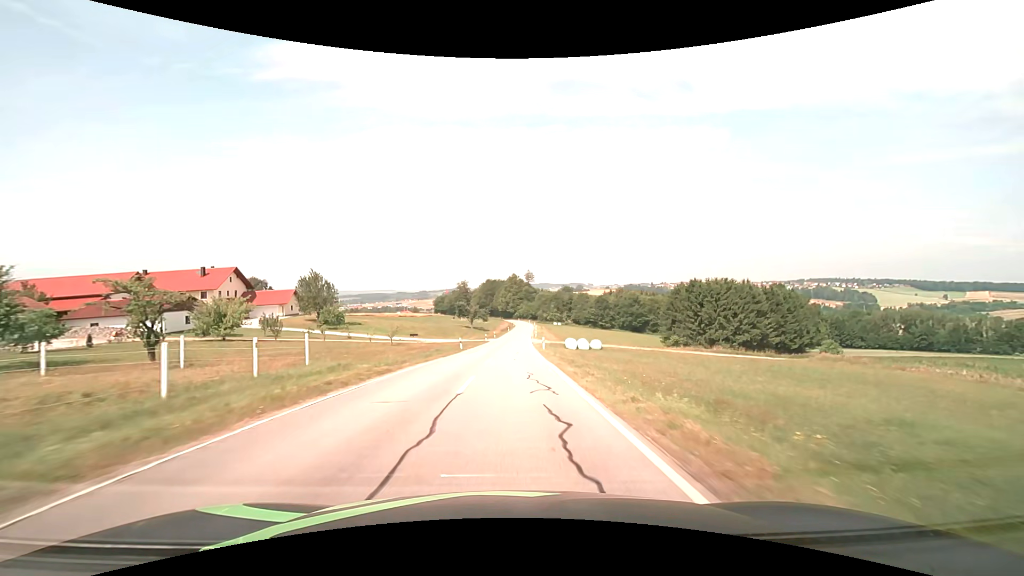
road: secondary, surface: asphalt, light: Day
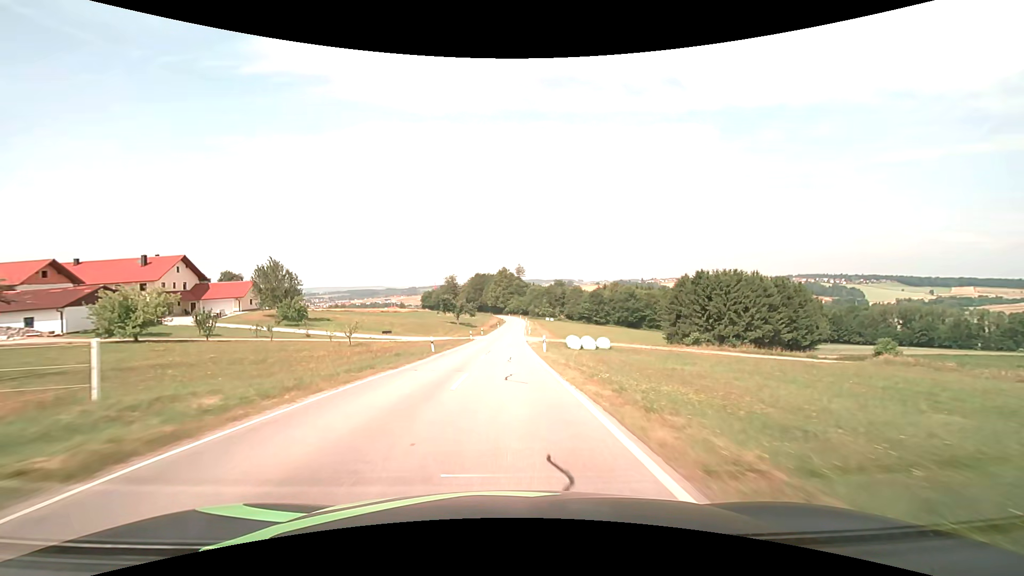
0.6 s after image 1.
(+0.1, +11.1) m; +1°
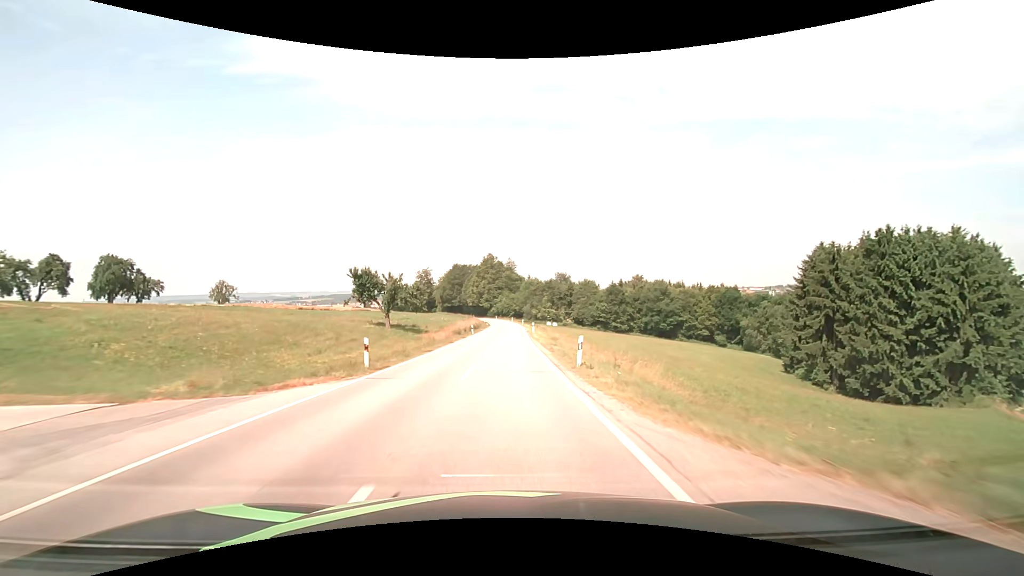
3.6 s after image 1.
(+0.5, +58.1) m; +1°
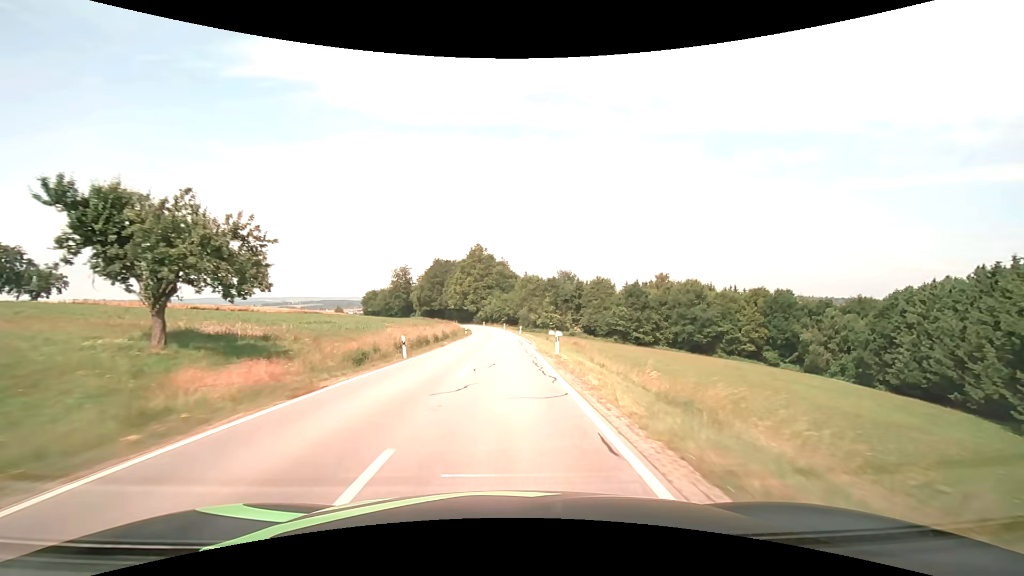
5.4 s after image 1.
(+0.4, +34.3) m; +1°
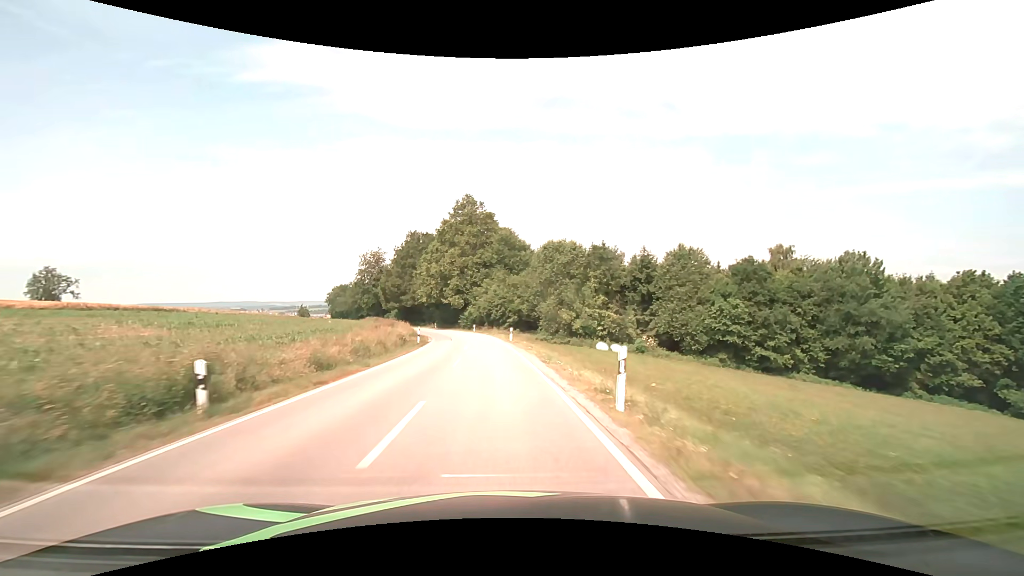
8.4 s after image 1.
(+0.1, +55.3) m; -1°
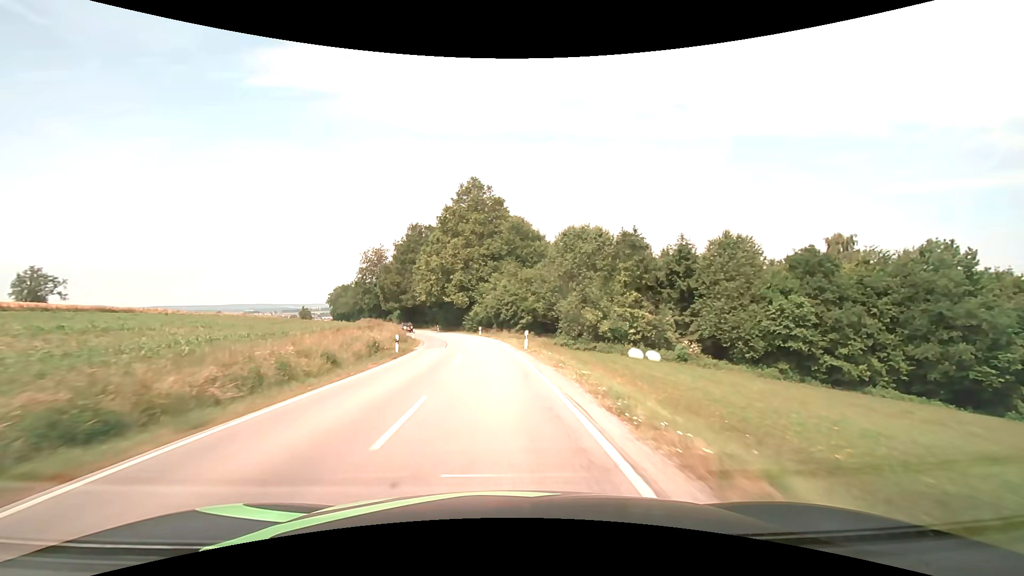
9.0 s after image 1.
(-0.1, +10.9) m; -1°
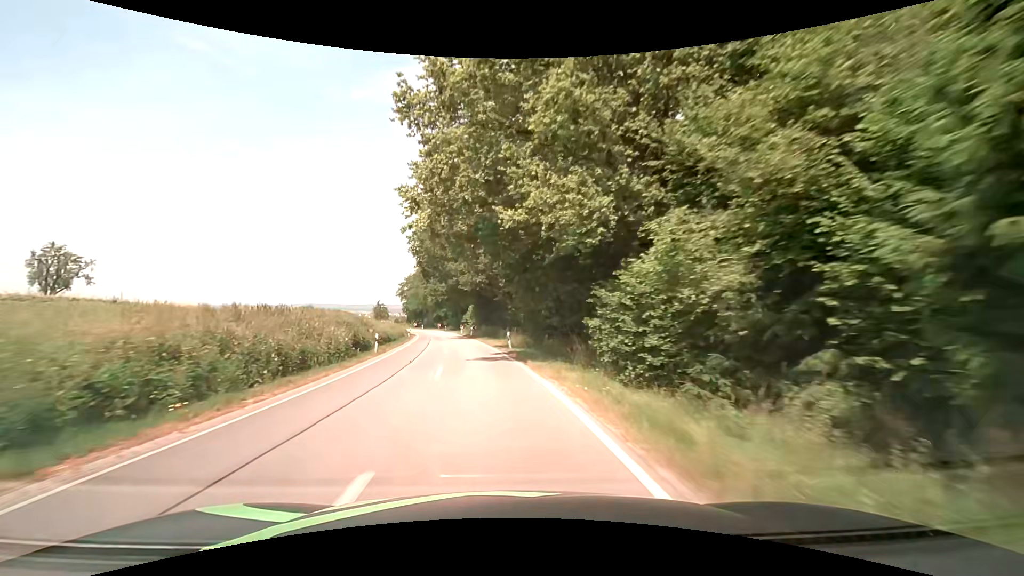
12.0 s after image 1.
(-4.4, +52.3) m; -13°
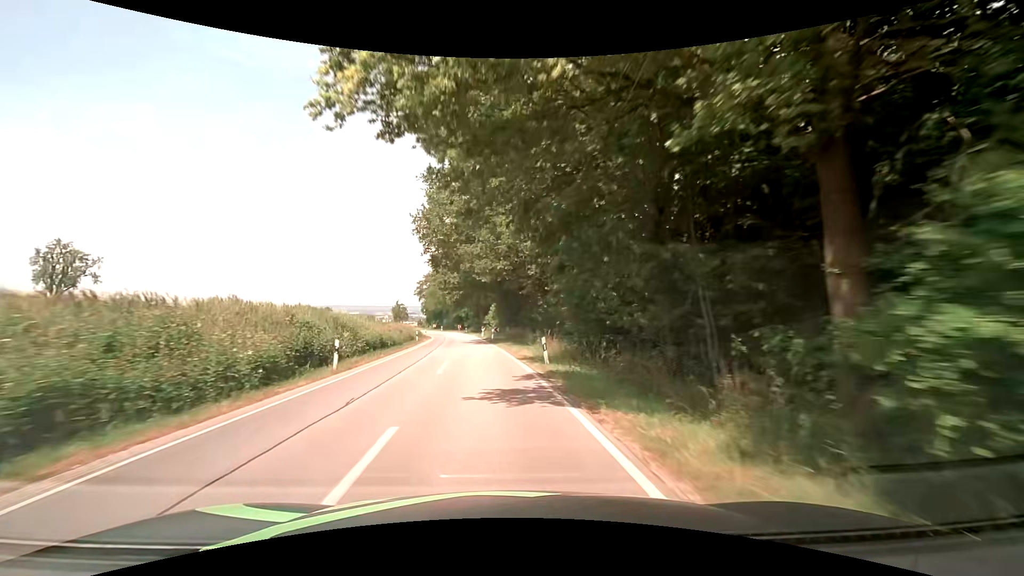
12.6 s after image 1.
(-0.4, +10.0) m; -4°
(0, +10) (-1, +20) (-1, +30) (-2, +40) (-3, +50) (-4, +60) (-6, +70) (-8, +80) (-10, +89) (-13, +99) m
